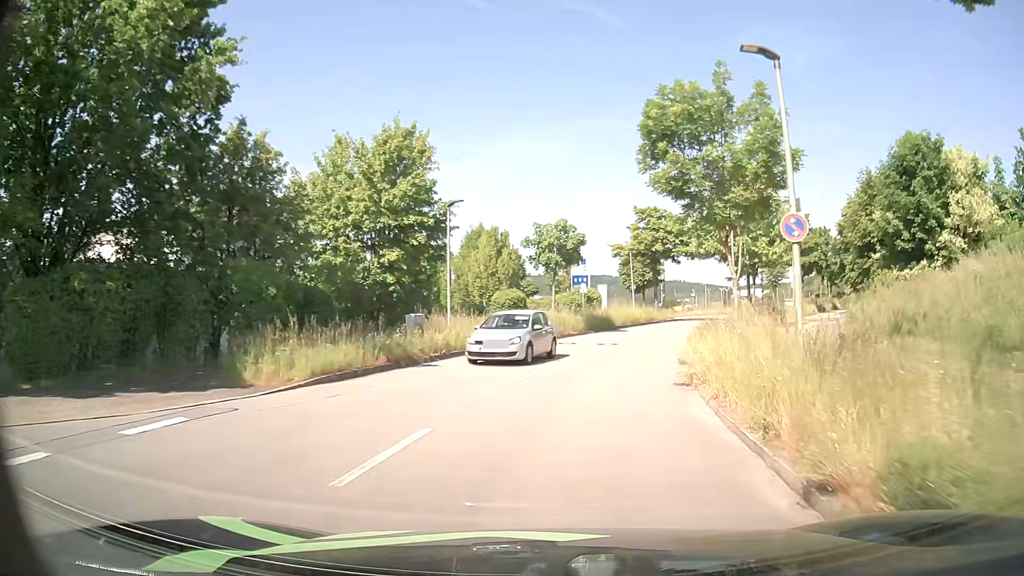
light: Day
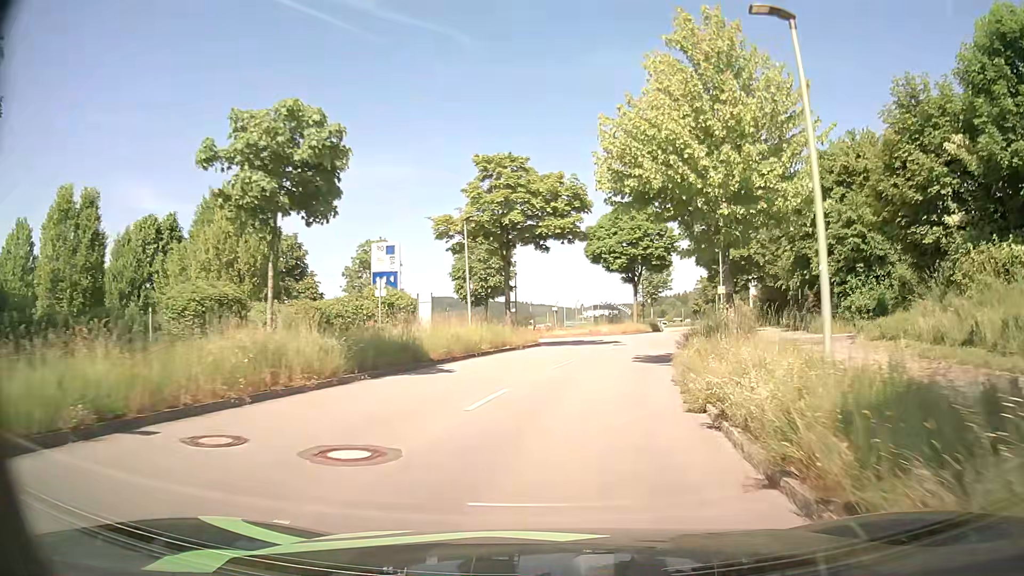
(+2.5, +21.4) m; +13°
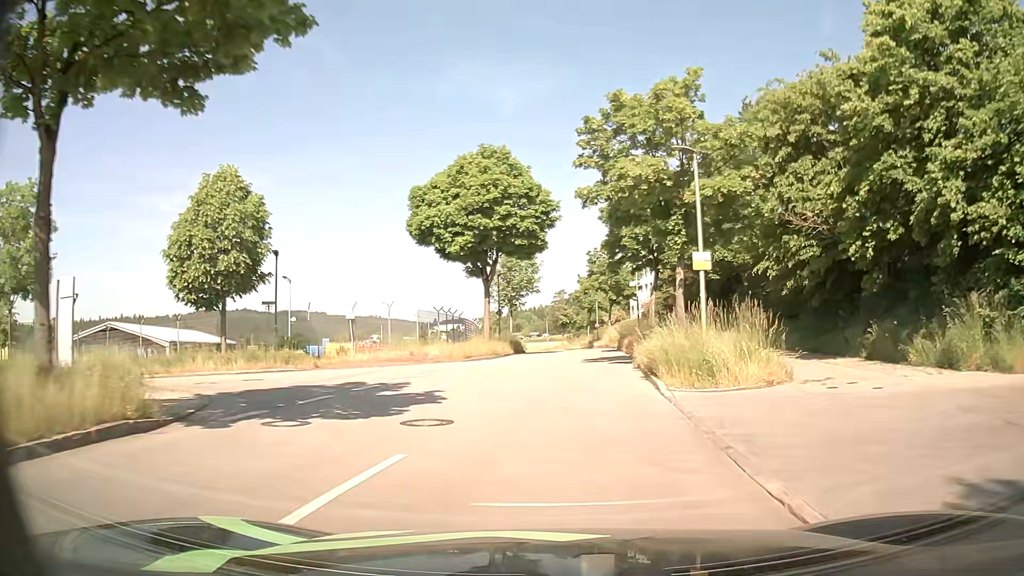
(+3.0, +23.8) m; +13°
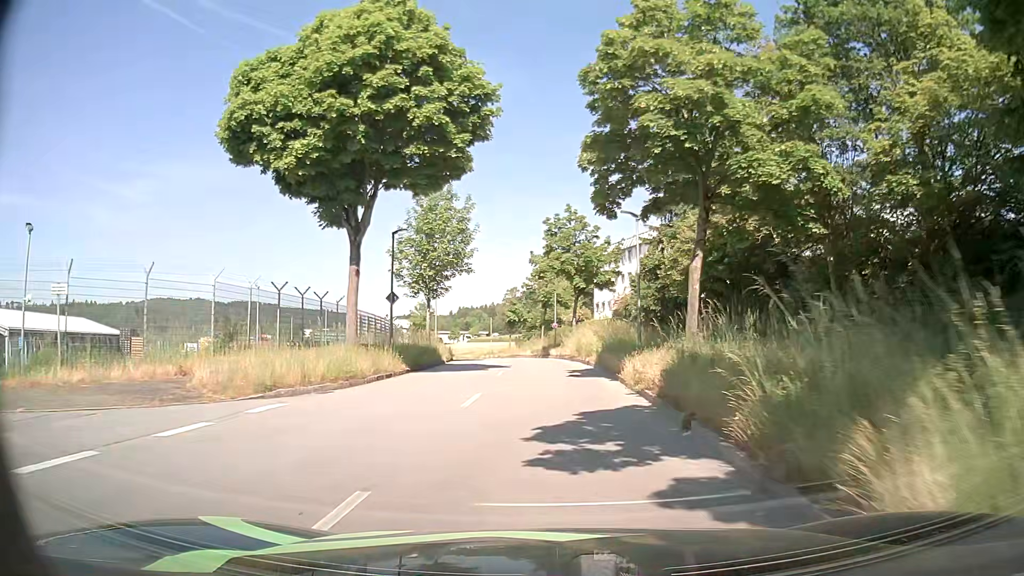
(+0.8, +19.5) m; +4°
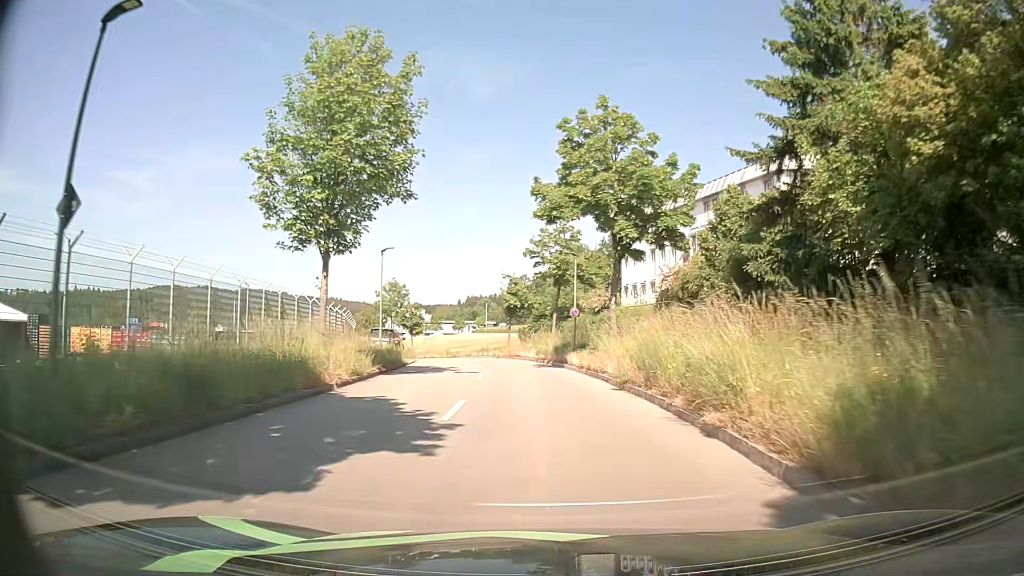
(0.0, +20.0) m; -1°
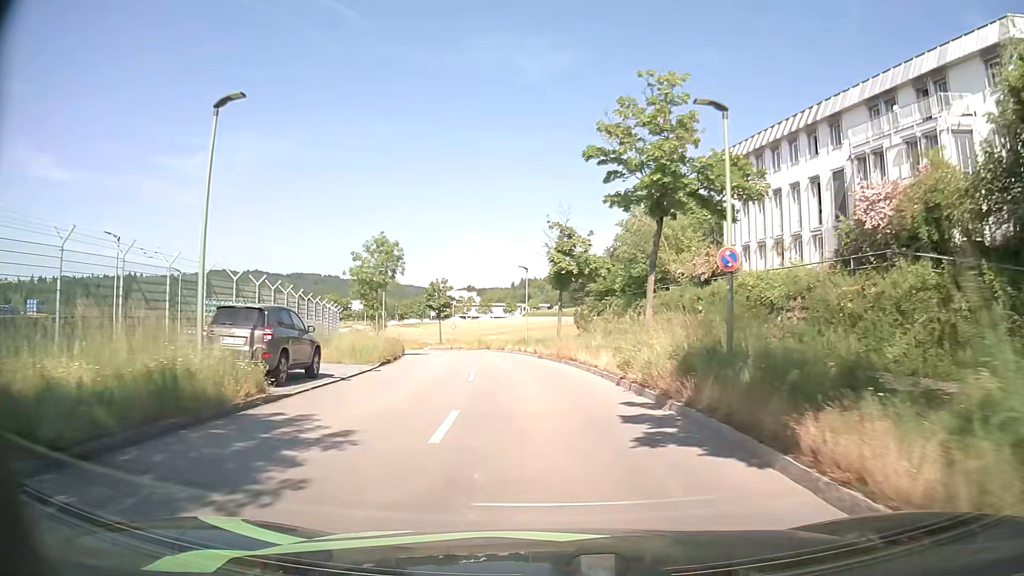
(-0.7, +20.6) m; -5°
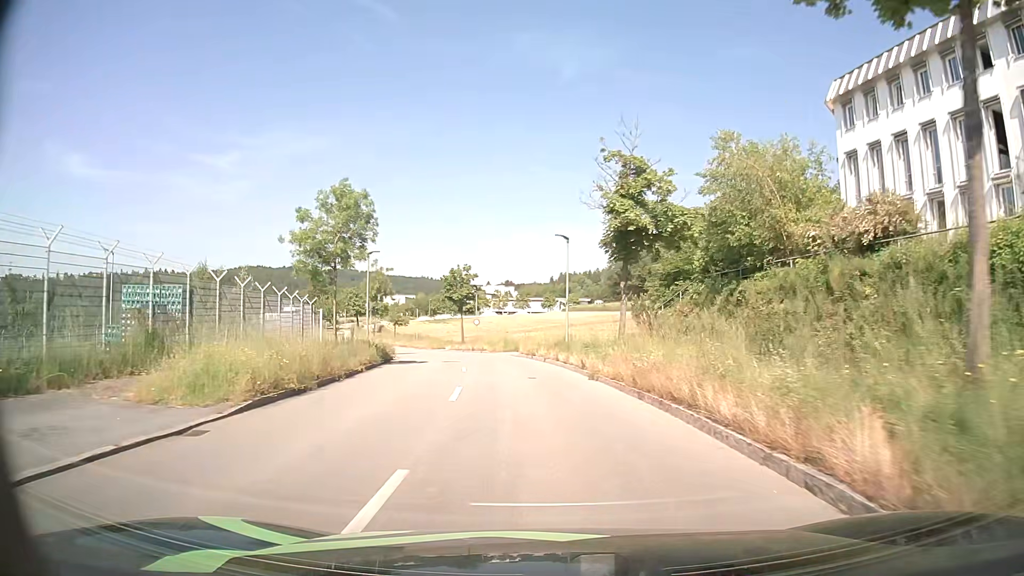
(-0.4, +13.5) m; -3°
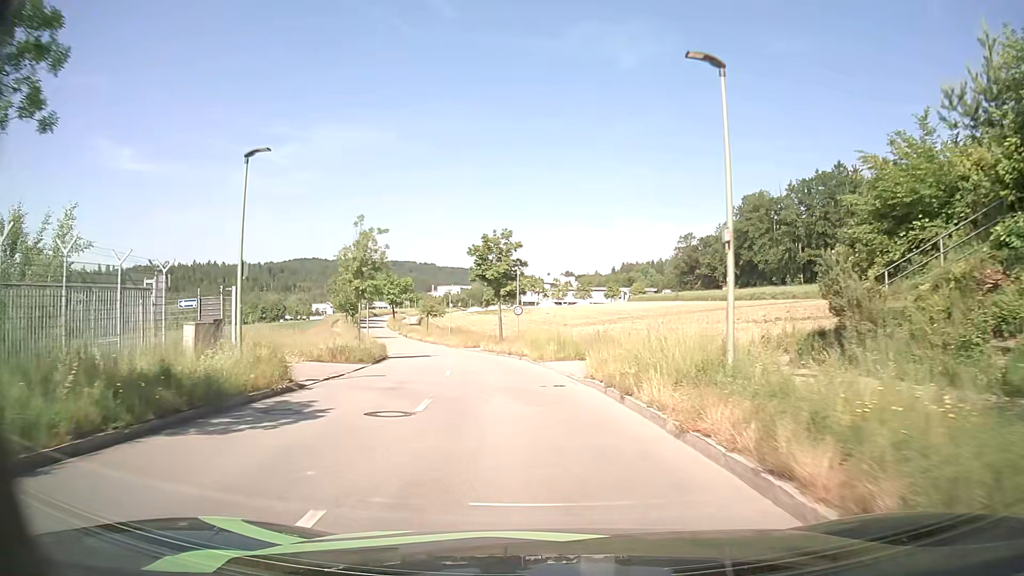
(-0.9, +19.6) m; -6°
(0, +10) (-1, +20) (-3, +30) (-5, +40) (-7, +49) (-10, +59) (-12, +69) (-15, +78) (-19, +88) (-22, +97) m
